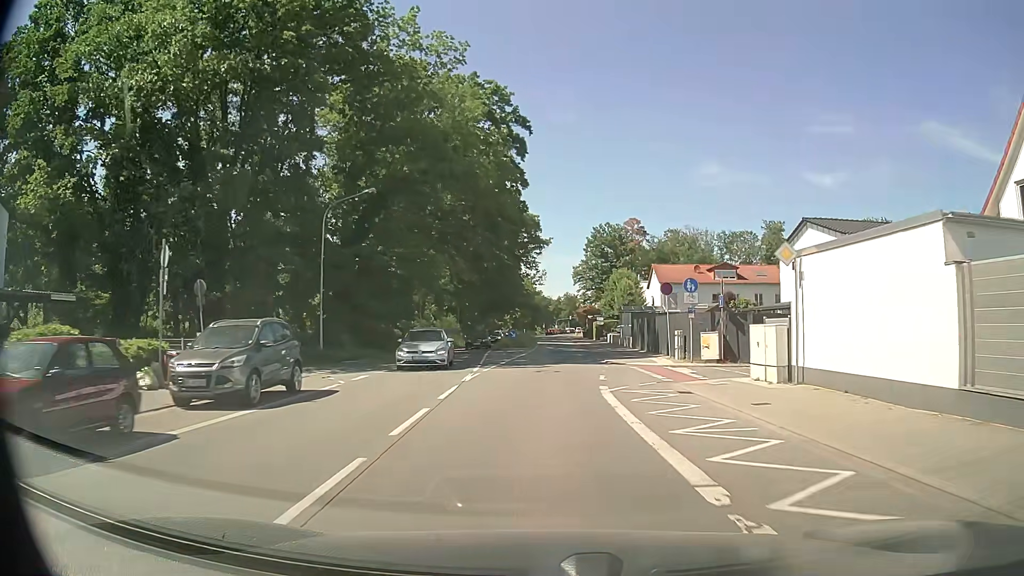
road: primary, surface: asphalt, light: Day
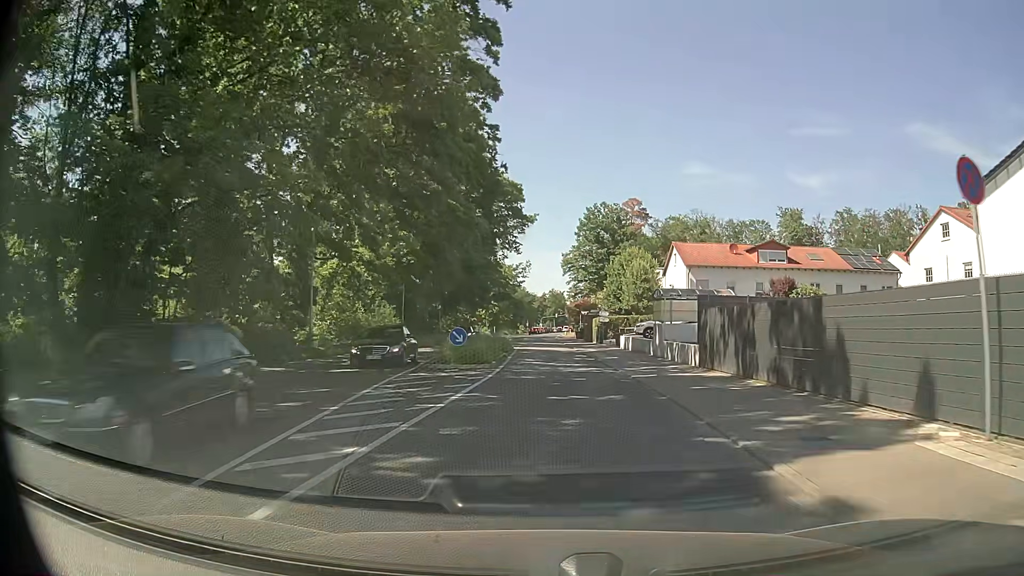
(+0.3, +22.9) m; +1°
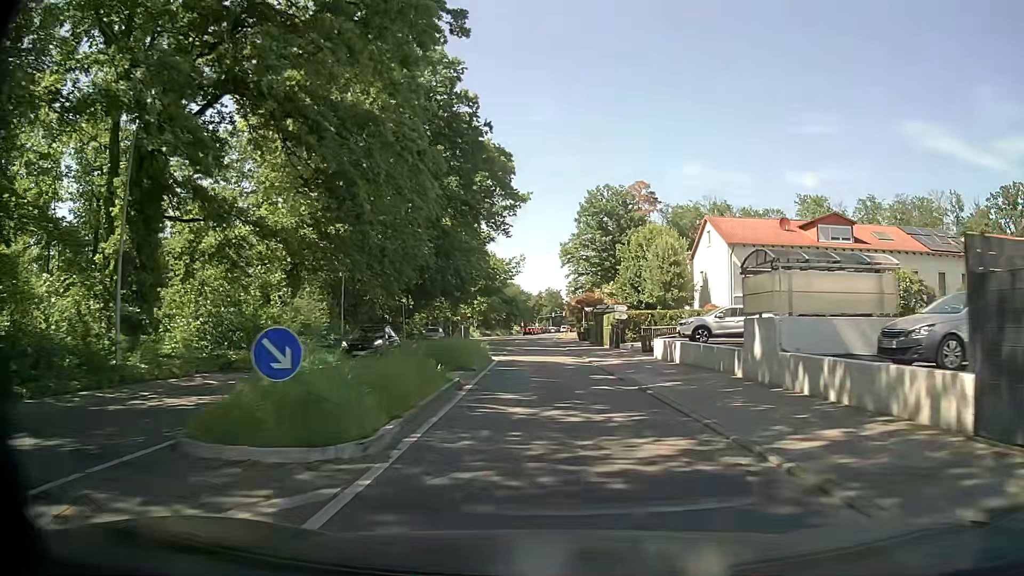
(+0.1, +15.3) m; 0°
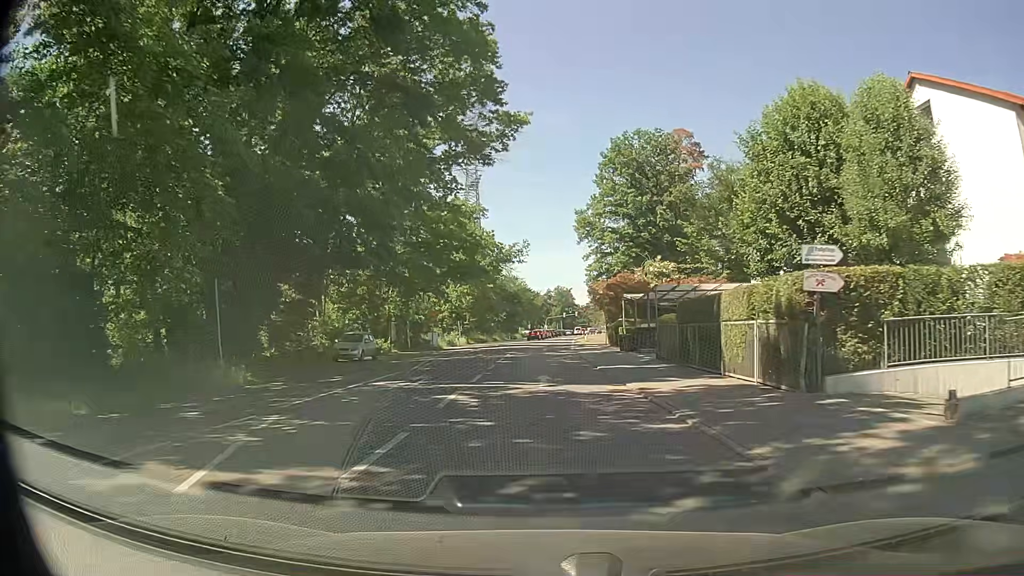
(0.0, +30.5) m; -1°
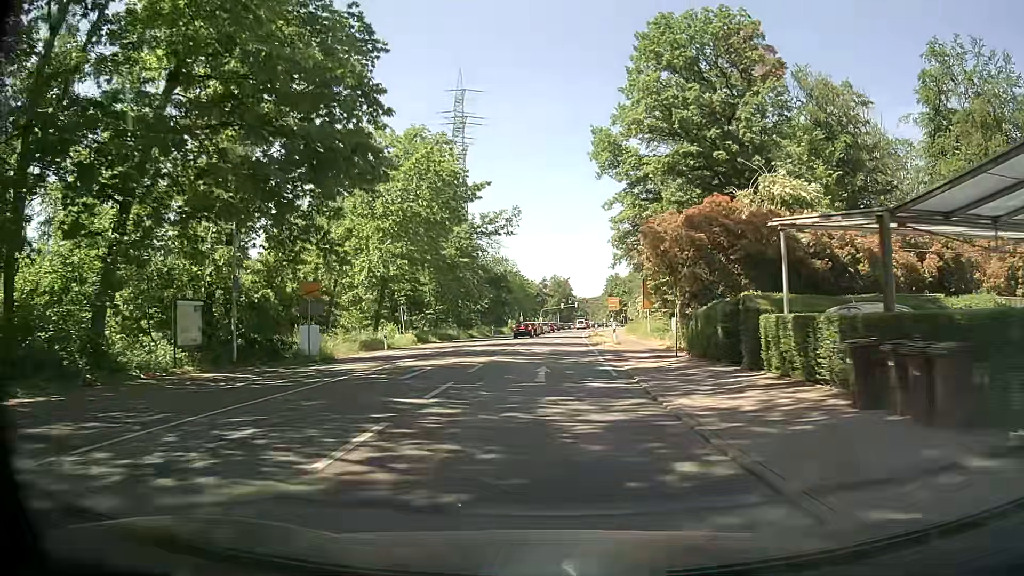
(+0.4, +29.9) m; +1°
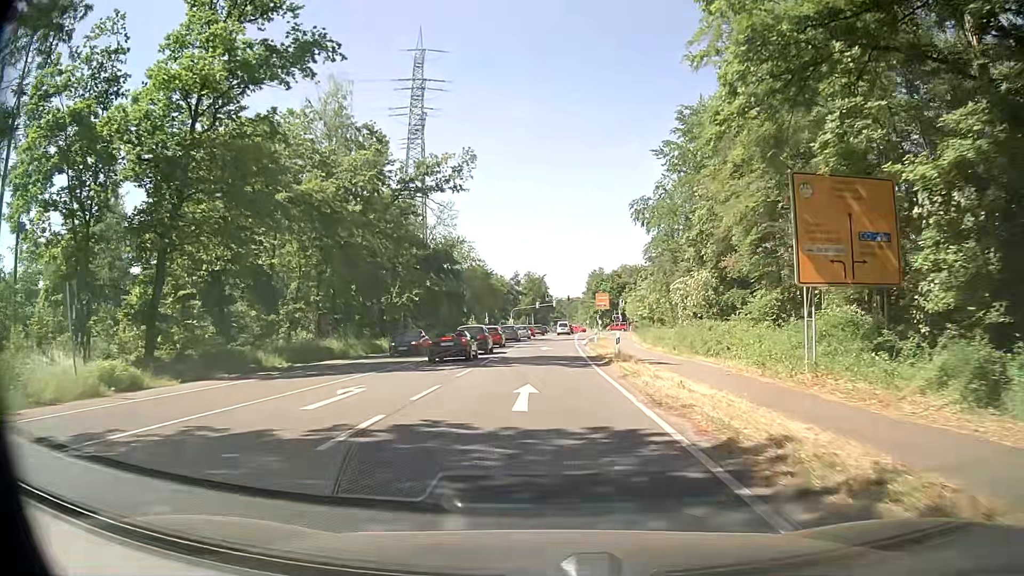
(+0.7, +34.8) m; +2°
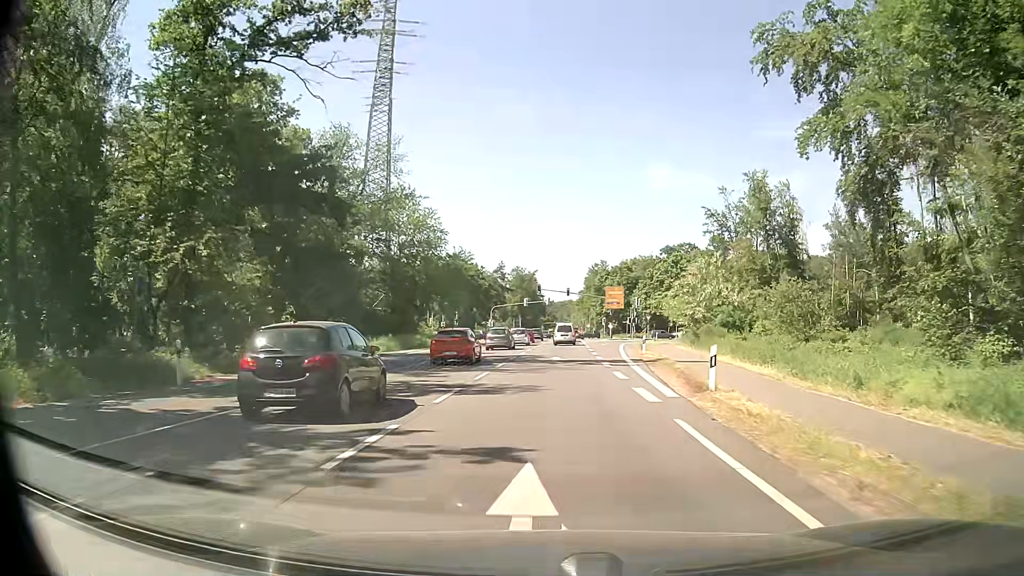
(+0.2, +36.2) m; +1°
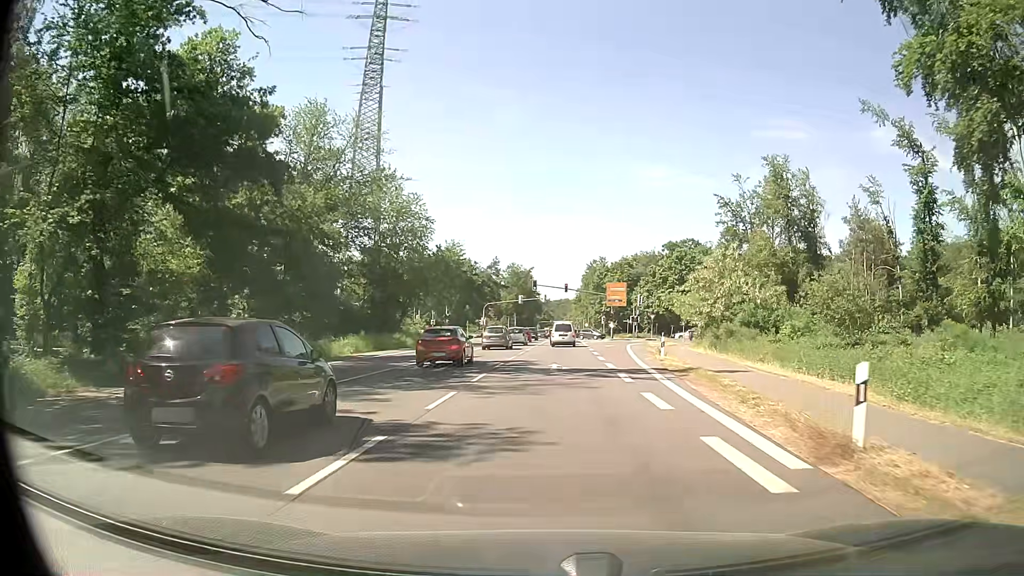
(0.0, +7.1) m; 0°
(0, +10) (0, +20) (+1, +30) (+1, +40) (+2, +50) (+2, +60) (+3, +70) (+3, +80) (+3, +90) (+4, +100) m
